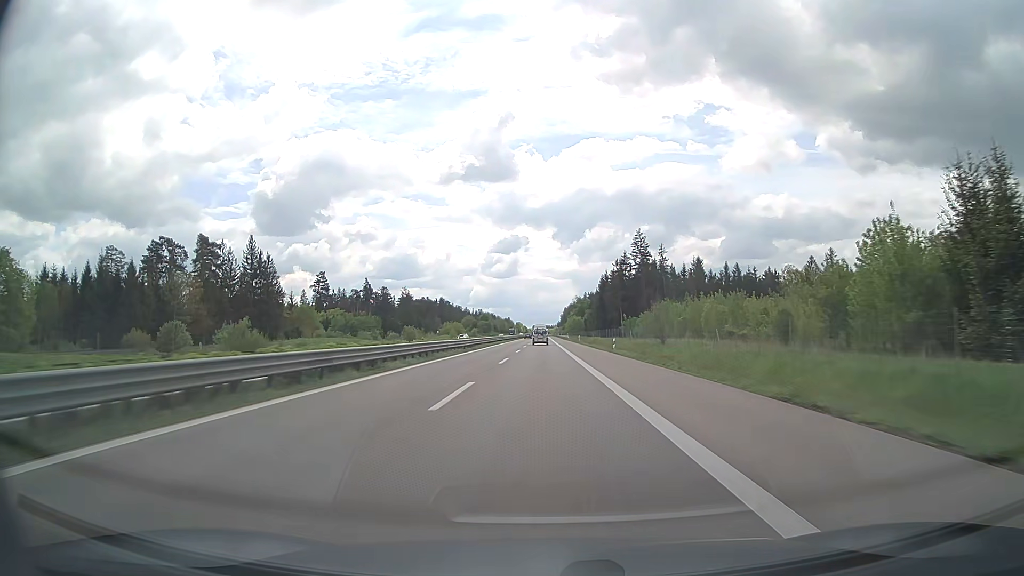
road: trunk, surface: asphalt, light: Day
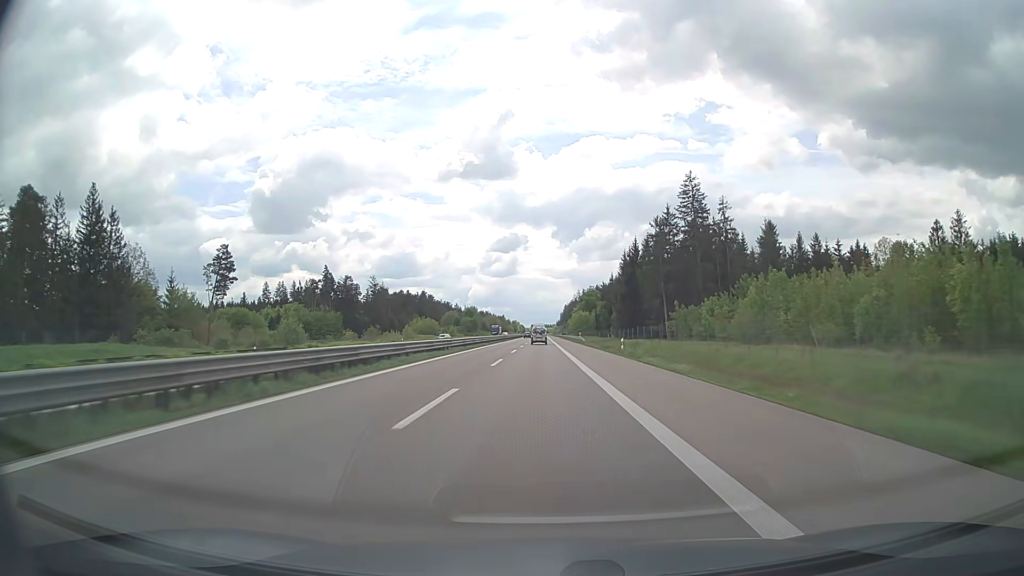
(0.0, +56.5) m; 0°
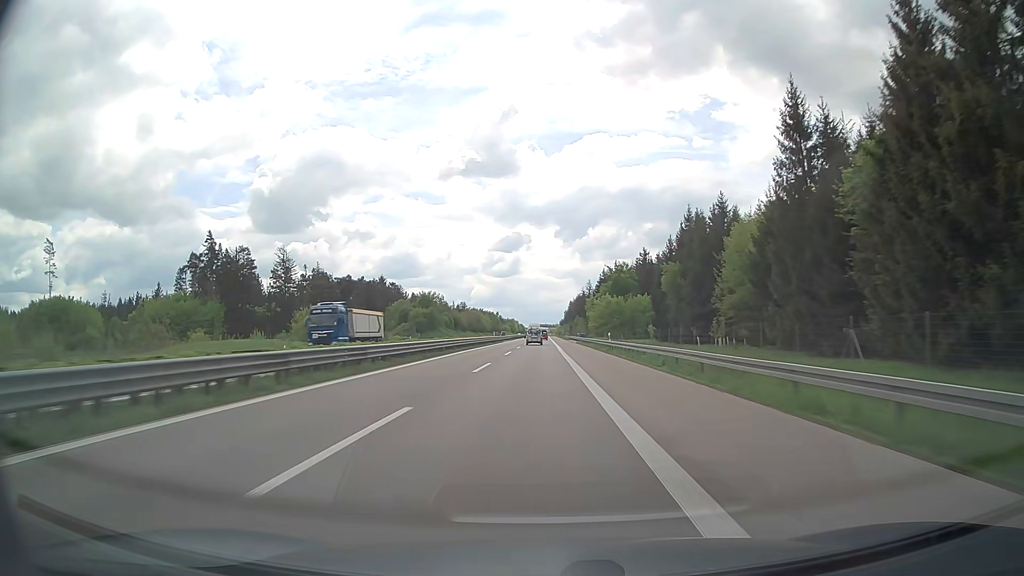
(+0.2, +93.9) m; 0°
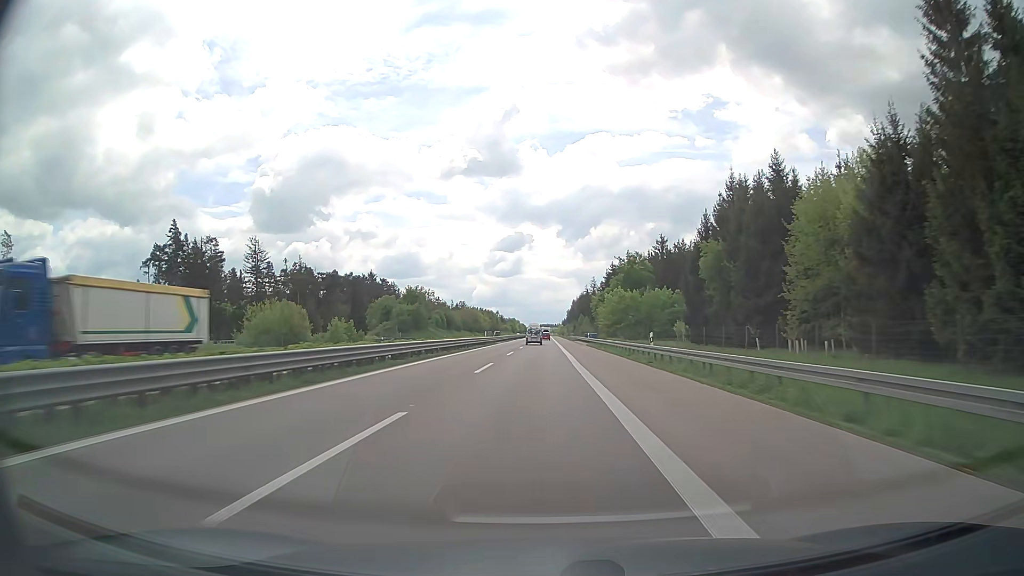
(0.0, +18.7) m; 0°
(0, +10) (0, +20) (0, +30) (0, +40) (0, +50) (0, +60) (0, +70) (0, +80) (0, +90) (0, +100) m
